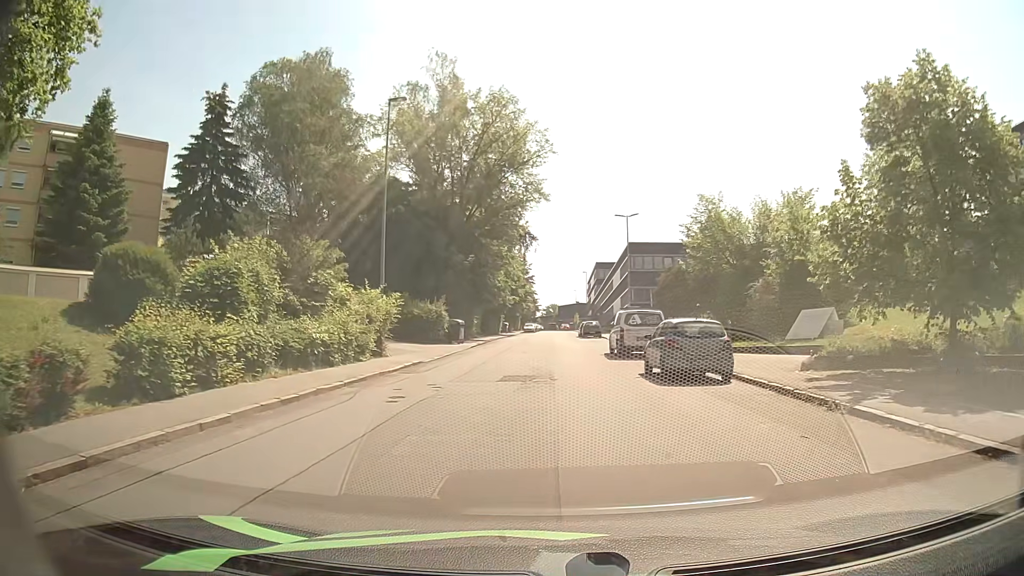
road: residential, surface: asphalt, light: Day
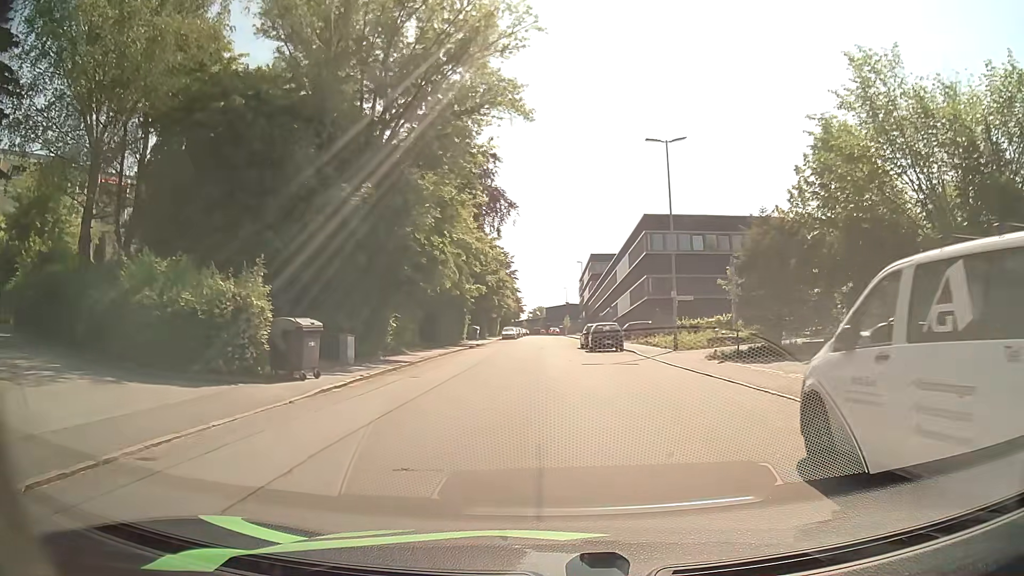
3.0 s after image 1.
(+0.2, +24.6) m; +2°
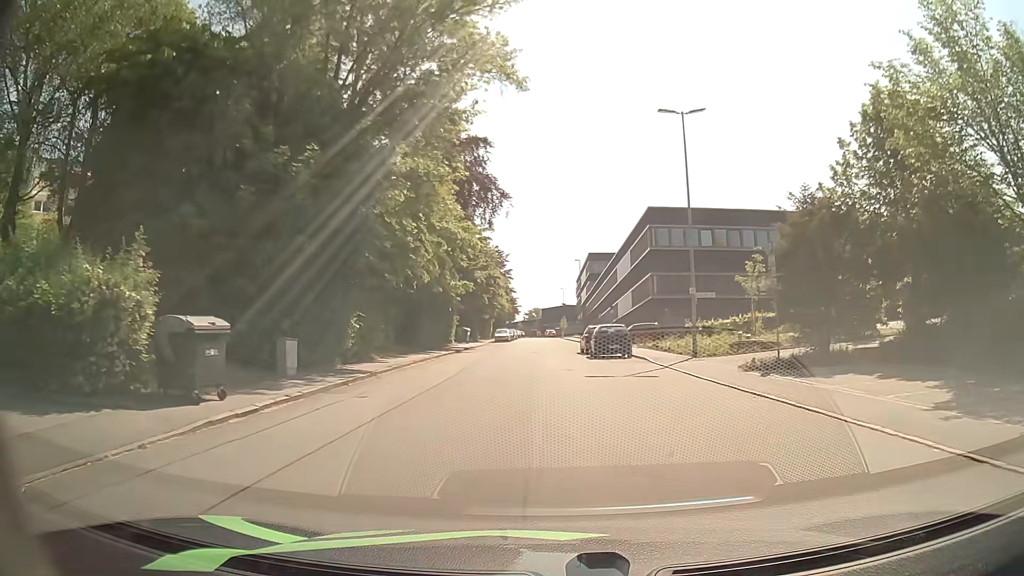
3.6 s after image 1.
(0.0, +5.0) m; -1°
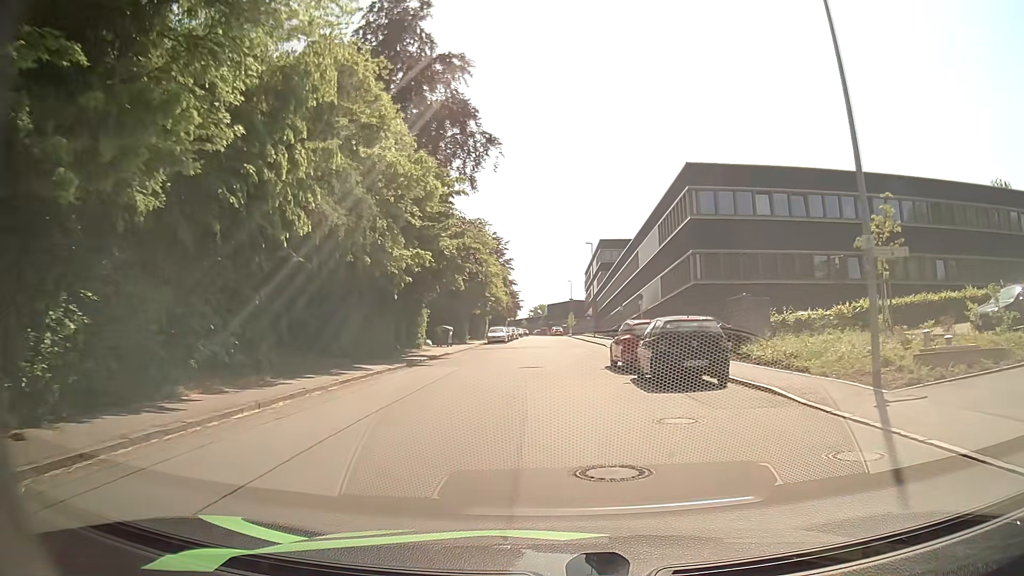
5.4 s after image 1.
(+0.2, +15.1) m; 0°
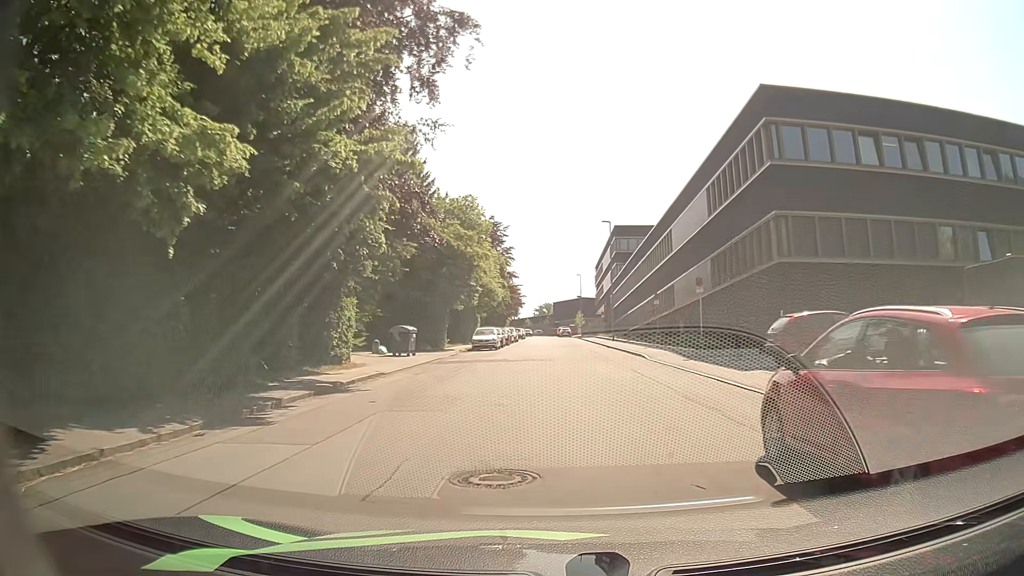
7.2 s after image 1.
(0.0, +15.4) m; 0°
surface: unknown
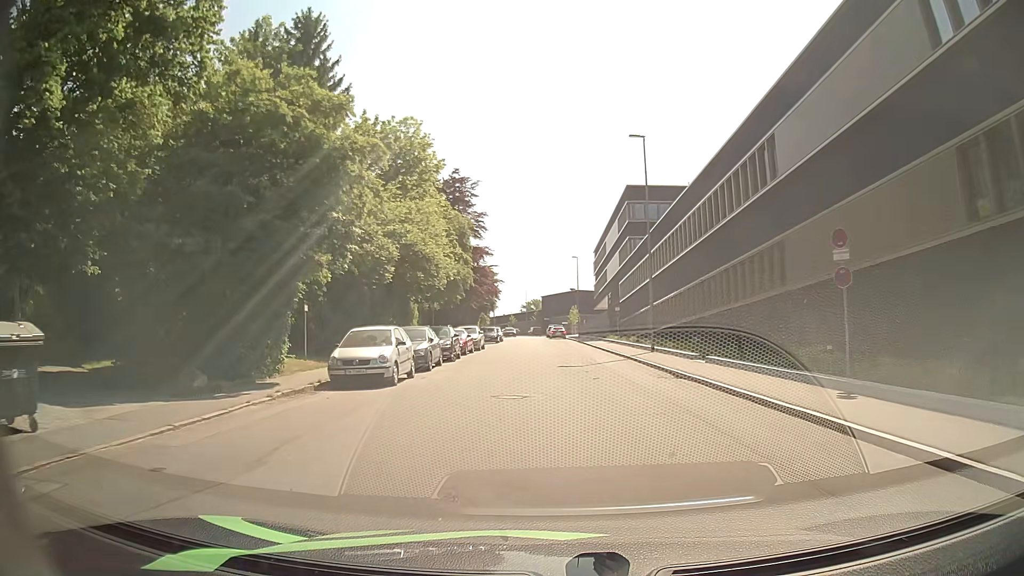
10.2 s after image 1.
(+0.1, +26.3) m; 0°
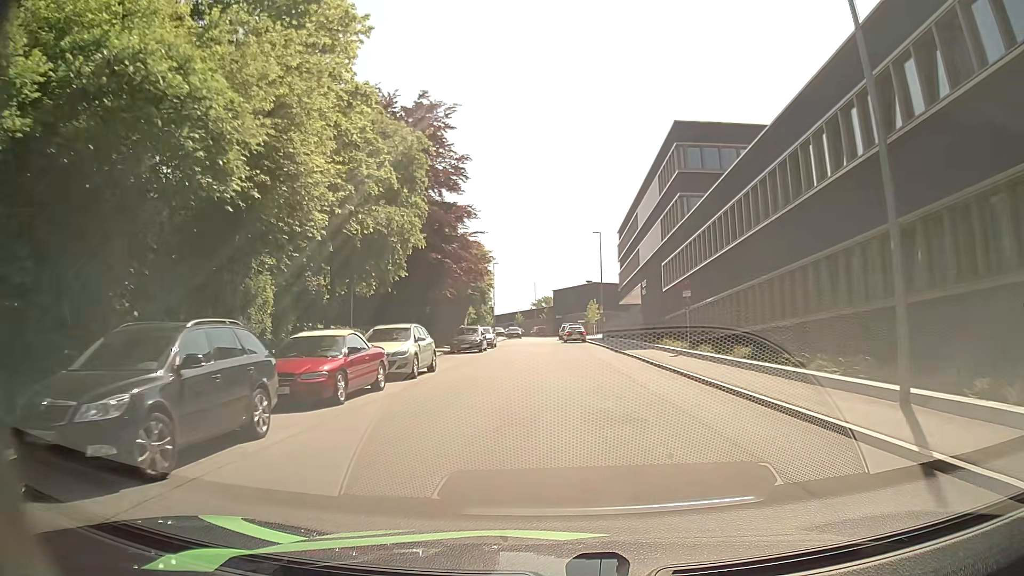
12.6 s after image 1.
(0.0, +21.8) m; -1°
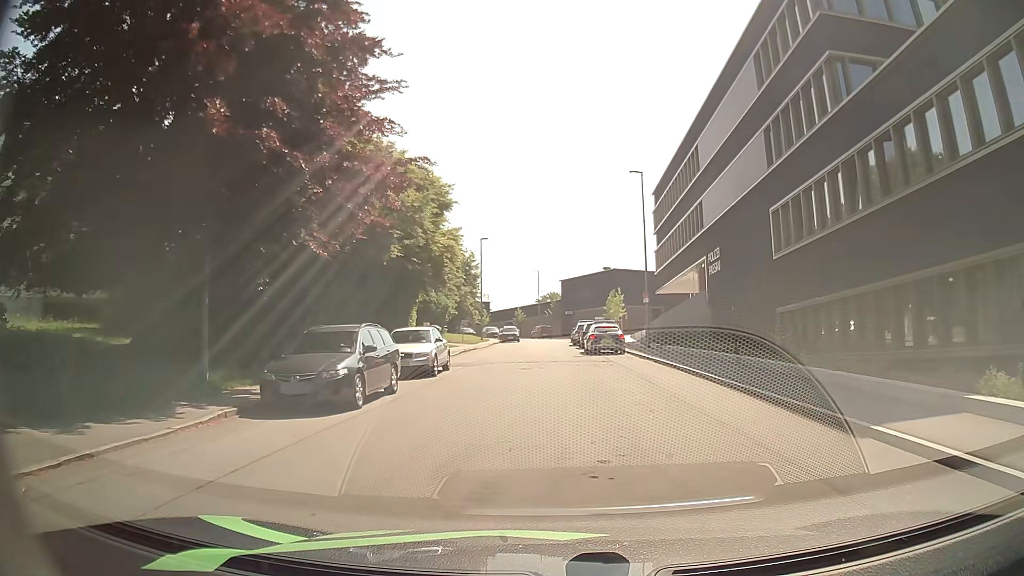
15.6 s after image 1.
(-0.2, +24.9) m; 0°
(0, +10) (0, +20) (0, +30) (0, +40) (-1, +50) (-1, +60) (-1, +70) (-1, +80) (-2, +90) (-5, +99) m
